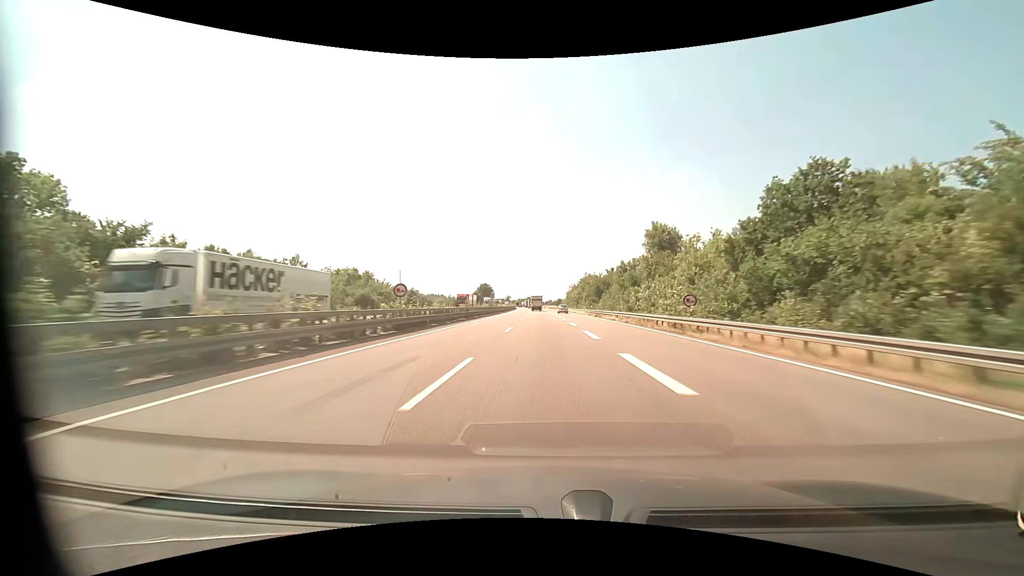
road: motorway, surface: asphalt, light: Day
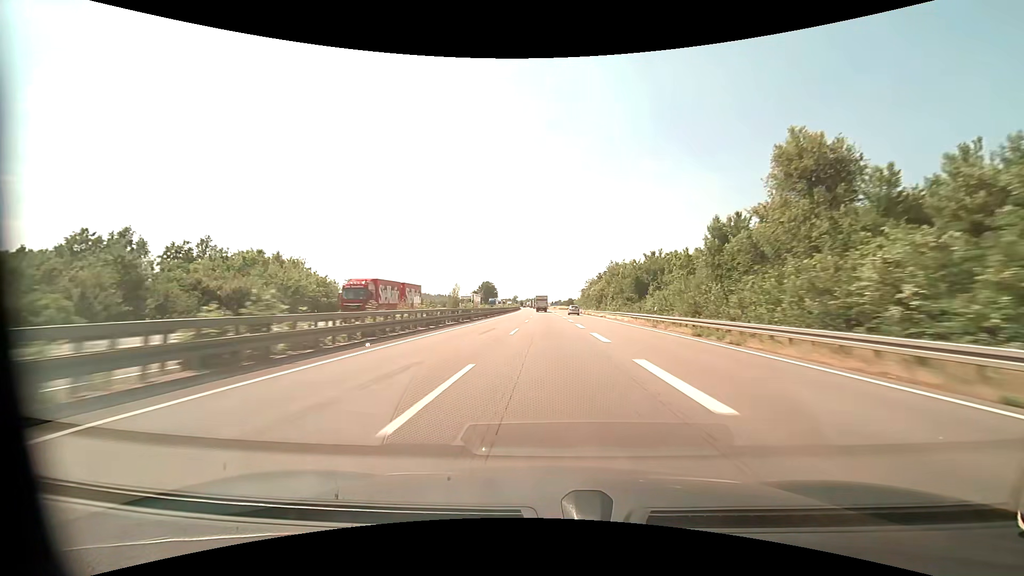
(-0.4, +36.9) m; -1°
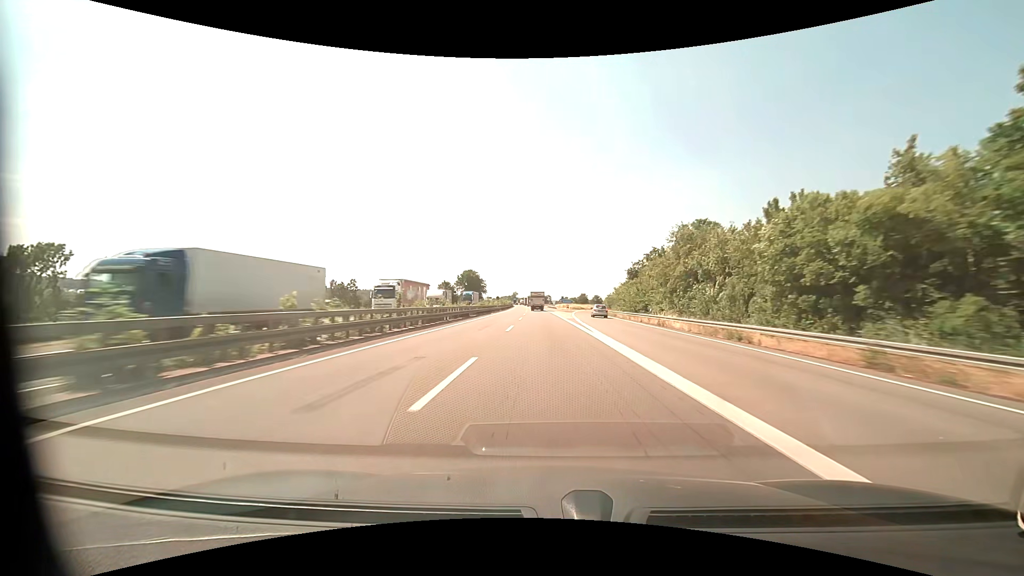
(-0.5, +88.7) m; -1°
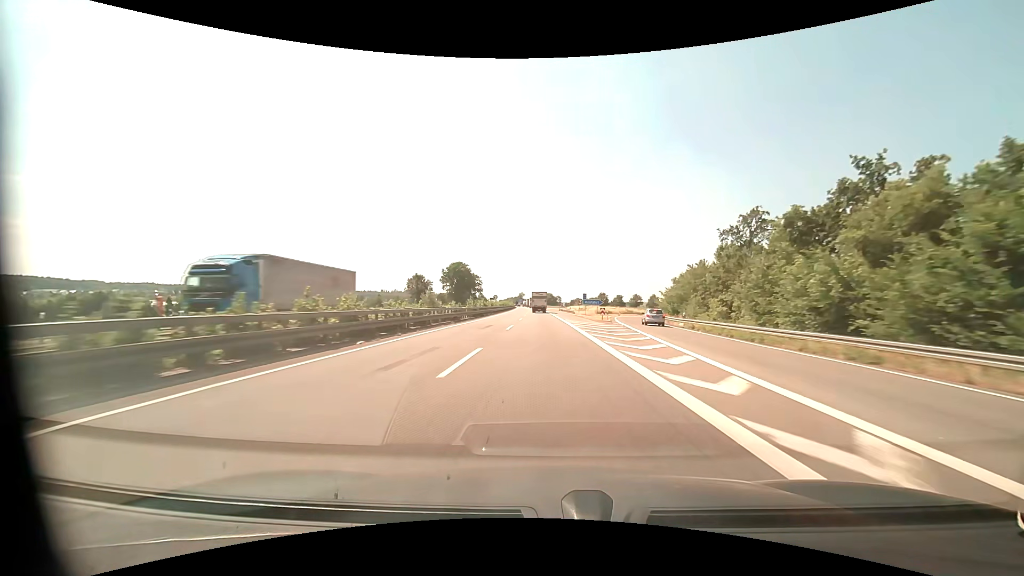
(-0.4, +50.9) m; -1°
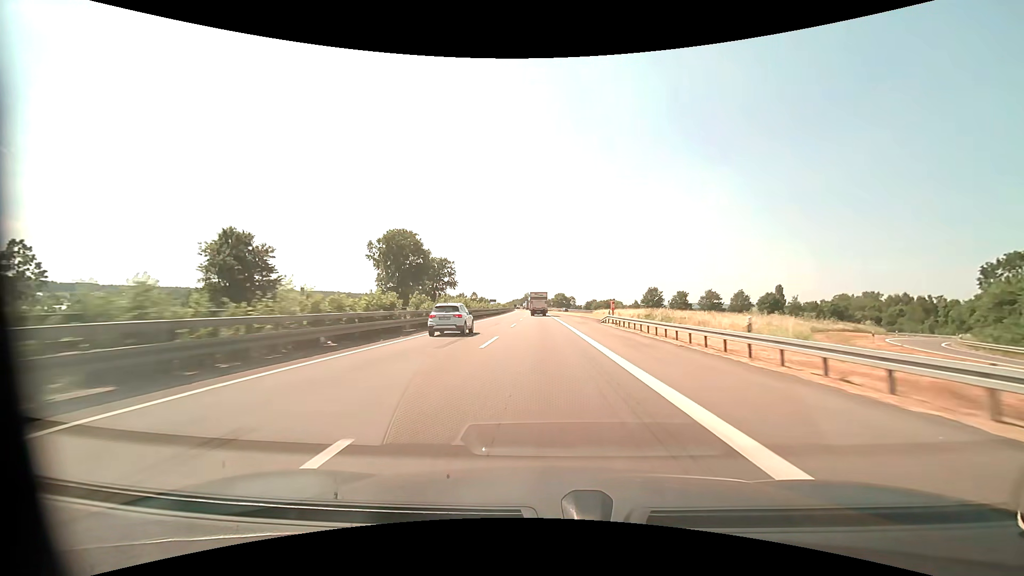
(-1.1, +82.0) m; -1°
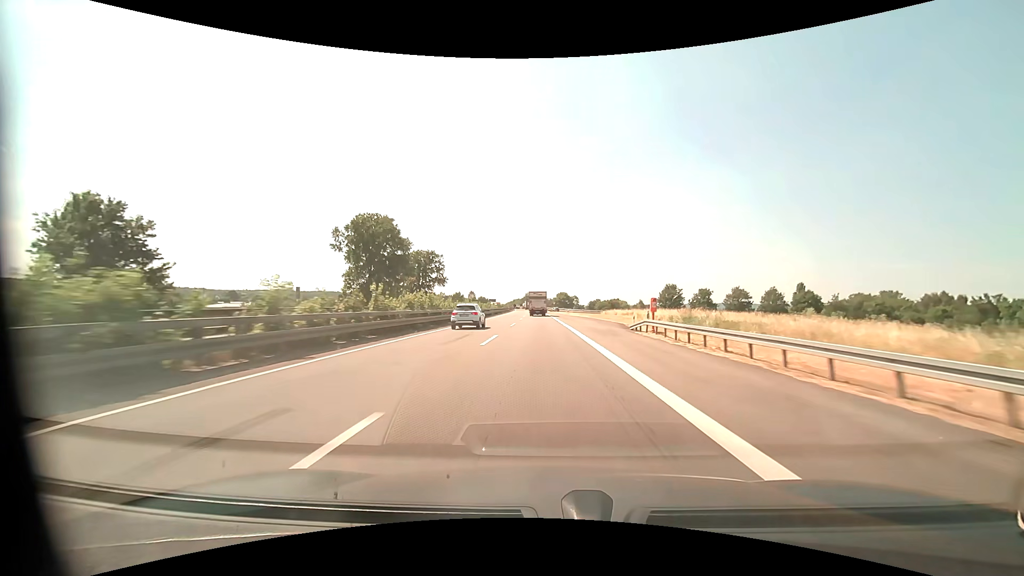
(0.0, +16.5) m; 0°
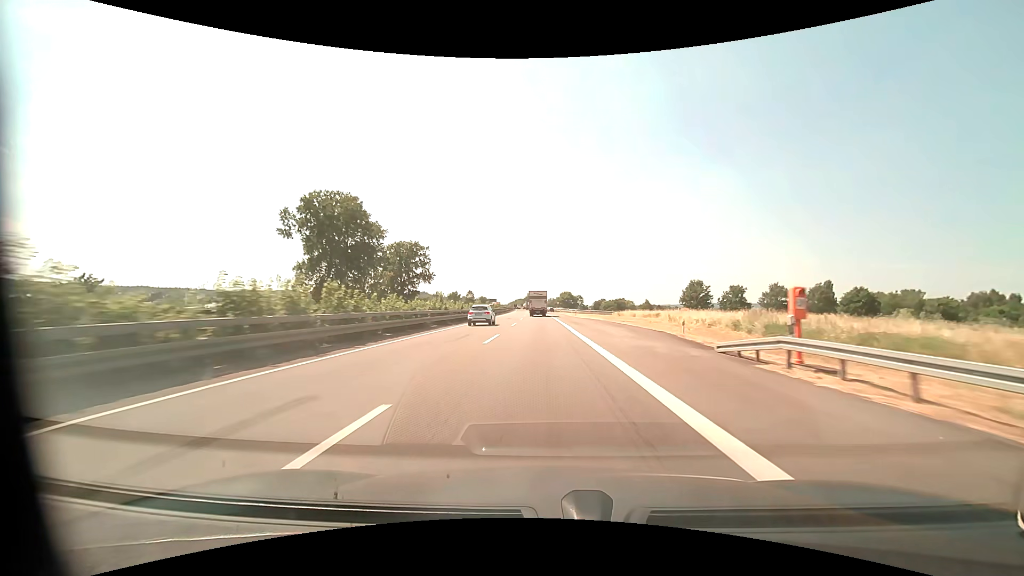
(-0.1, +16.5) m; 0°
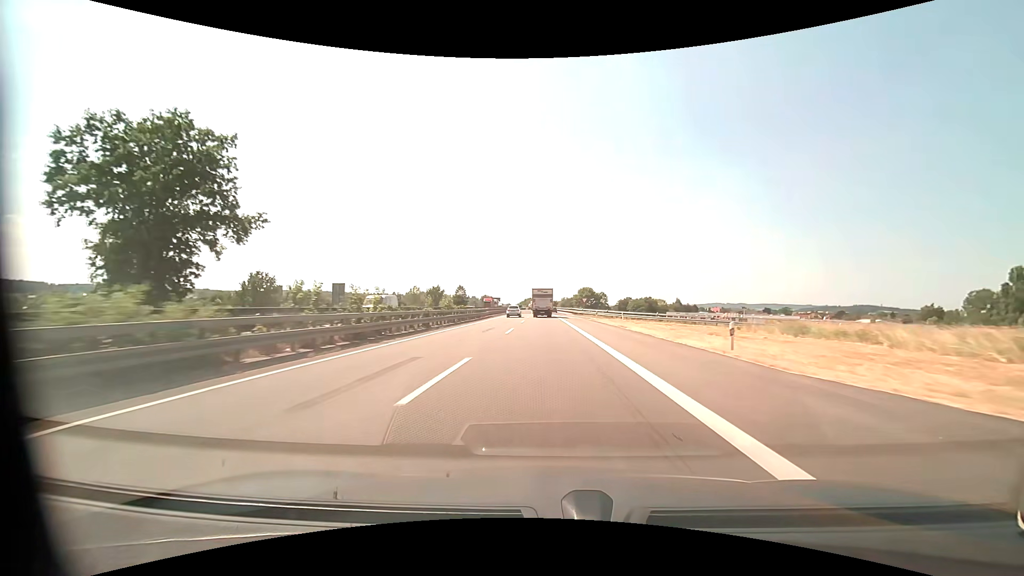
(-0.8, +65.3) m; -1°
(0, +10) (0, +20) (0, +30) (0, +40) (0, +50) (-1, +60) (-1, +70) (-1, +80) (-1, +90) (-1, +100) m
